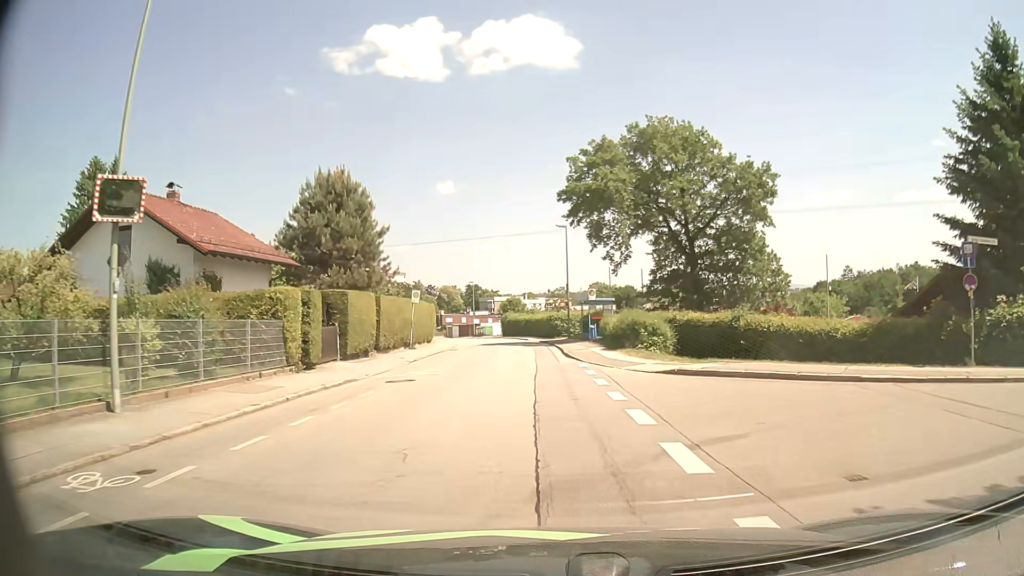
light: Day
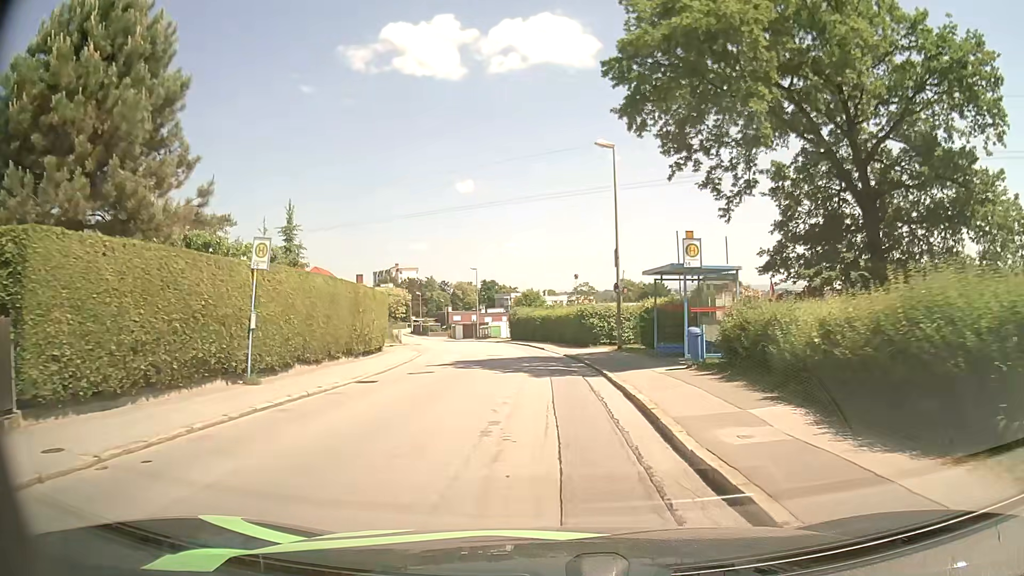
(-0.2, +22.2) m; -1°
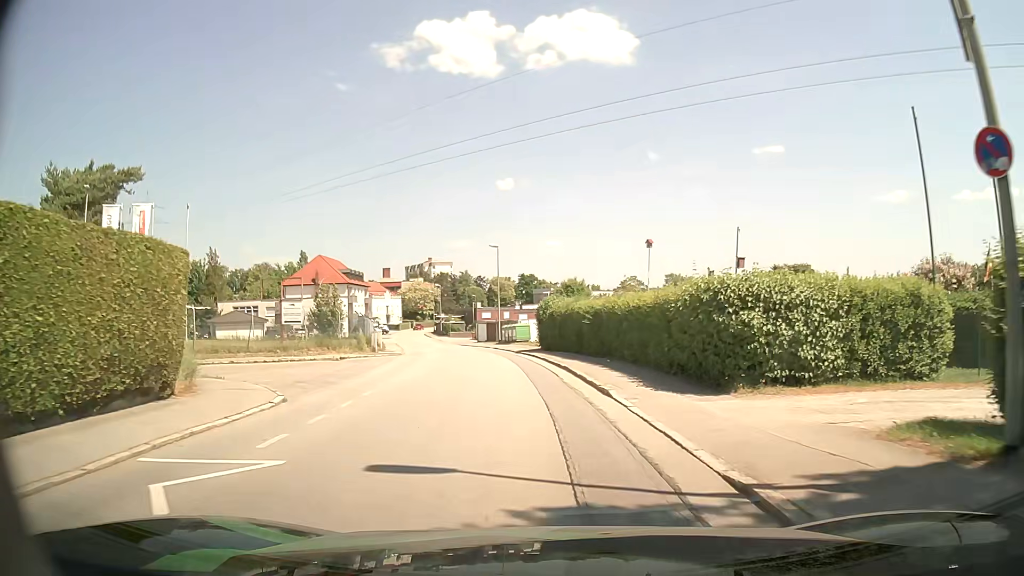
(-0.4, +21.6) m; -4°
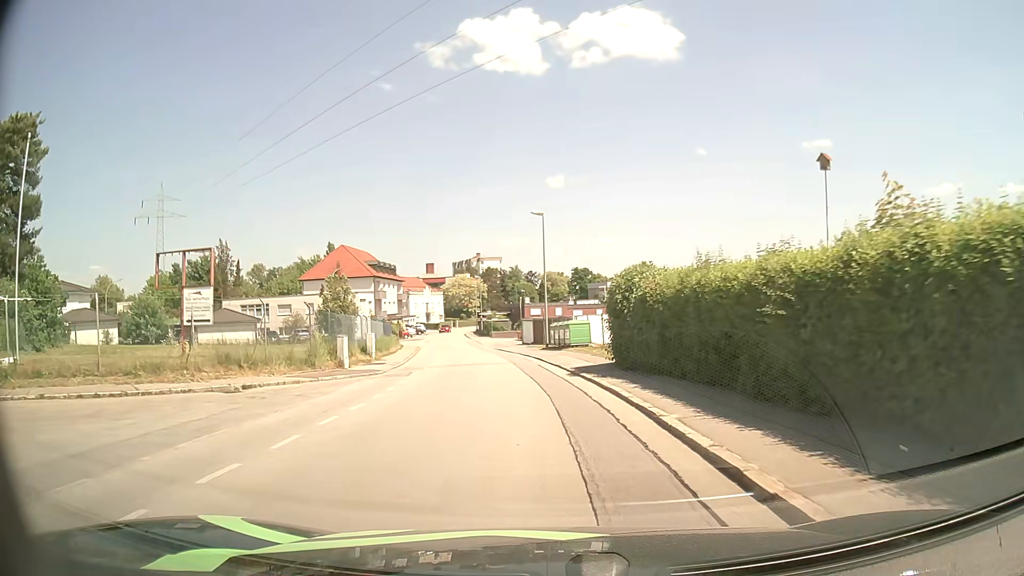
(-0.6, +15.9) m; -5°
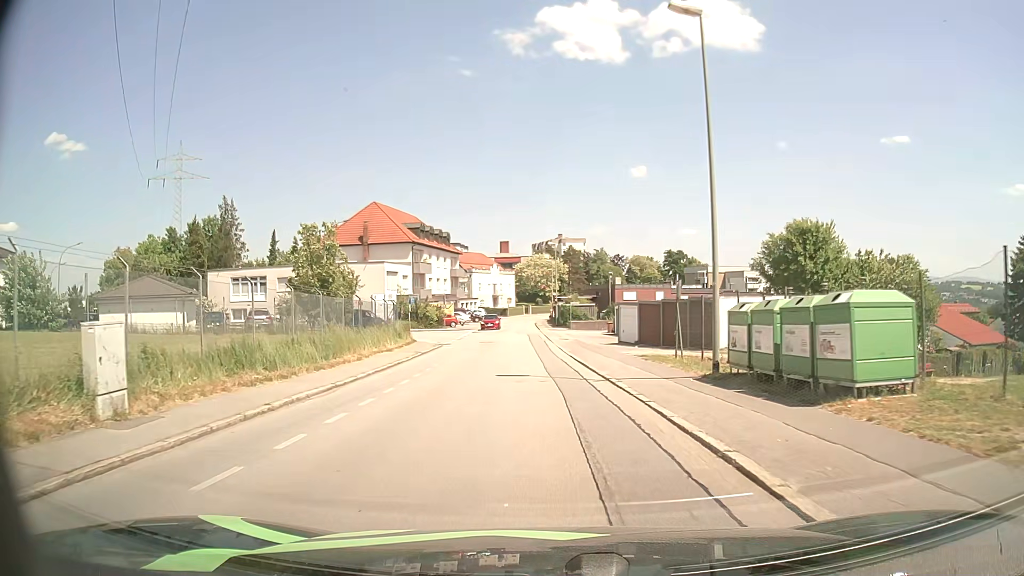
(-1.6, +26.6) m; -7°
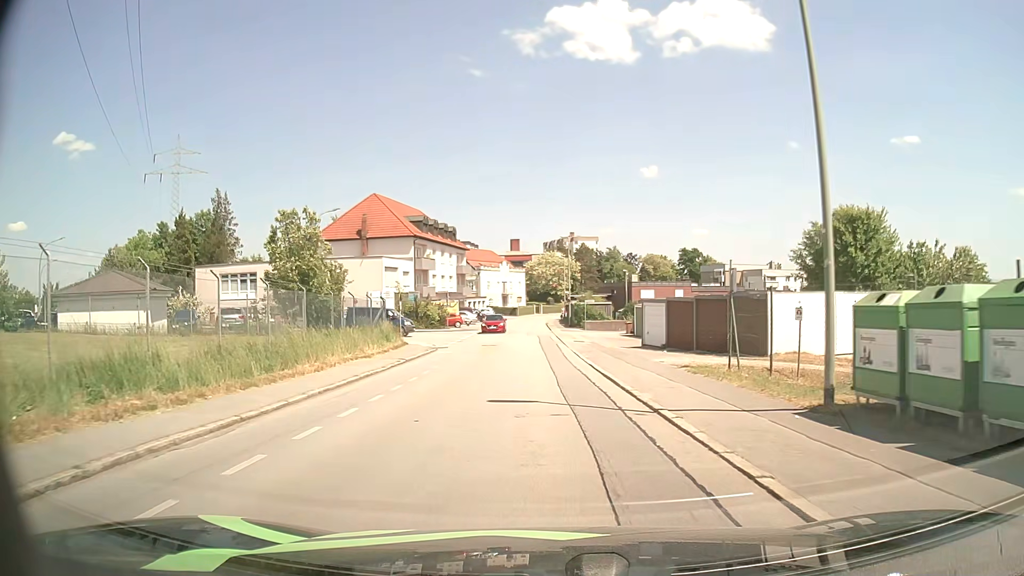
(-0.1, +5.4) m; -1°
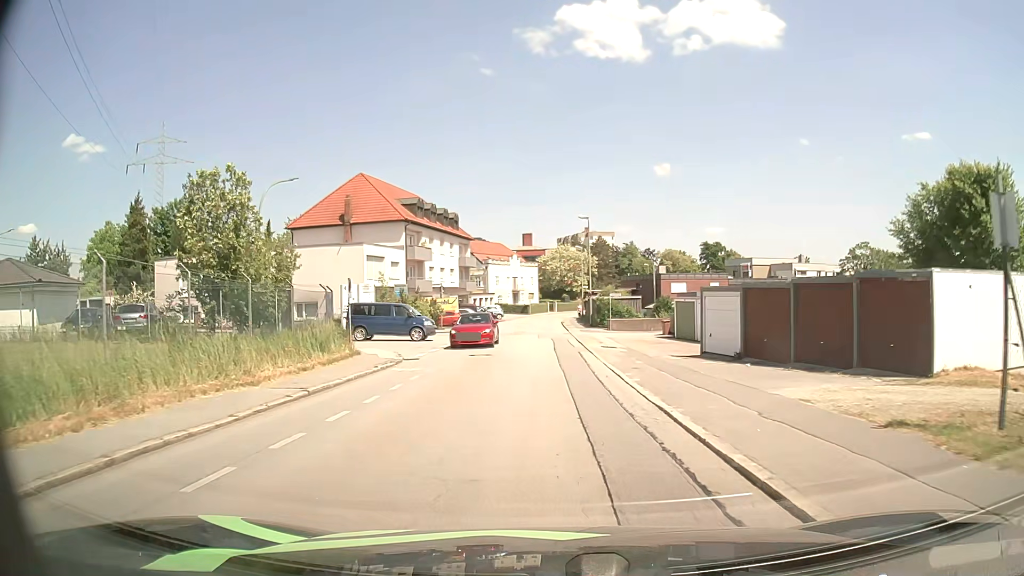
(-0.1, +10.8) m; -1°
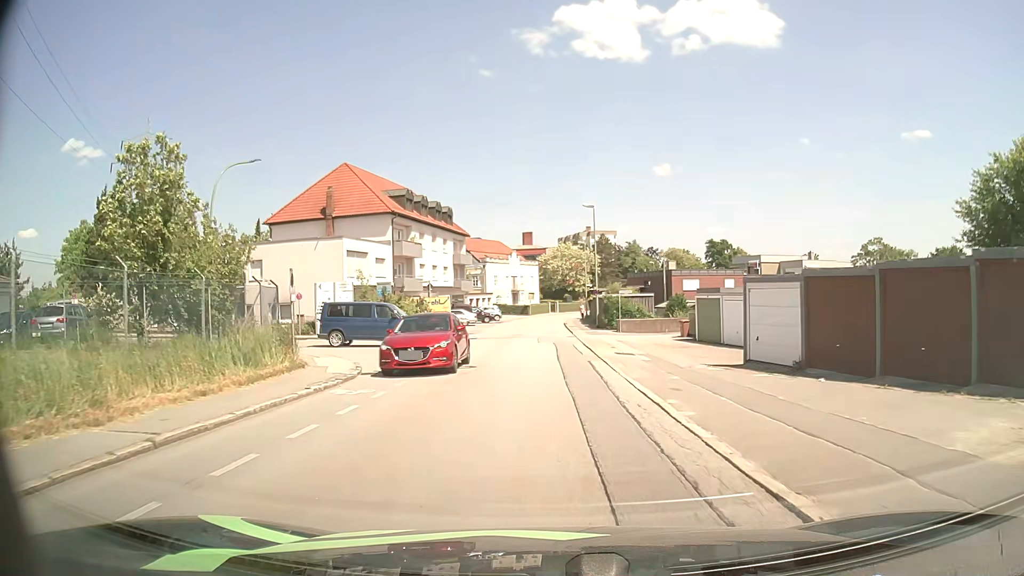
(0.0, +5.4) m; 0°
